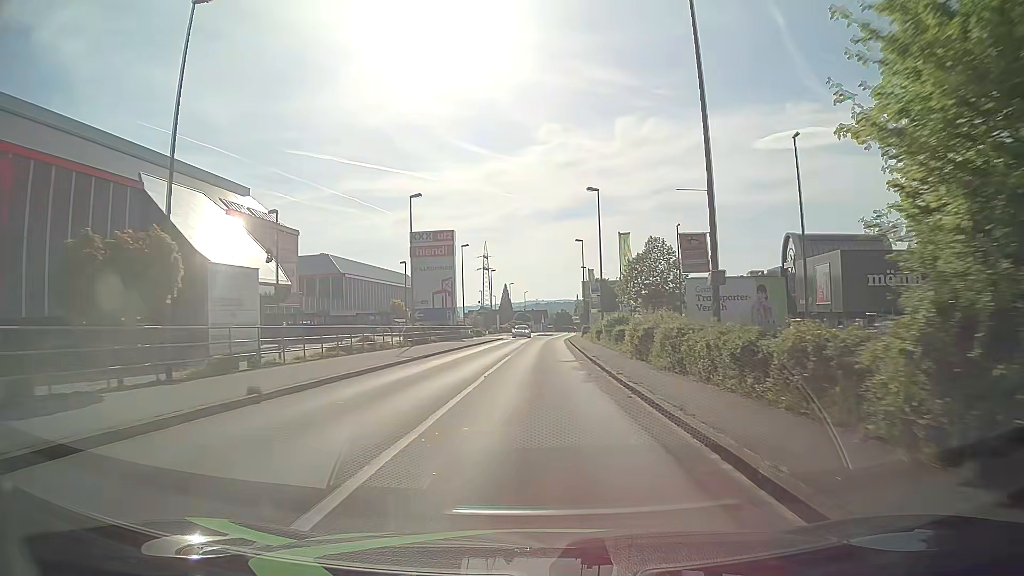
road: tertiary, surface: asphalt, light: Day
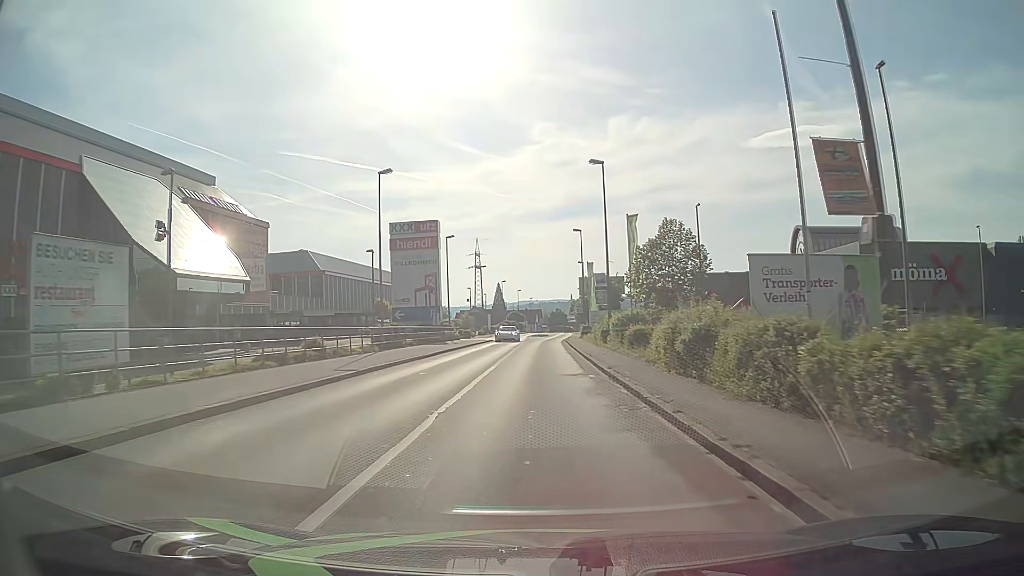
(+0.1, +7.5) m; +1°
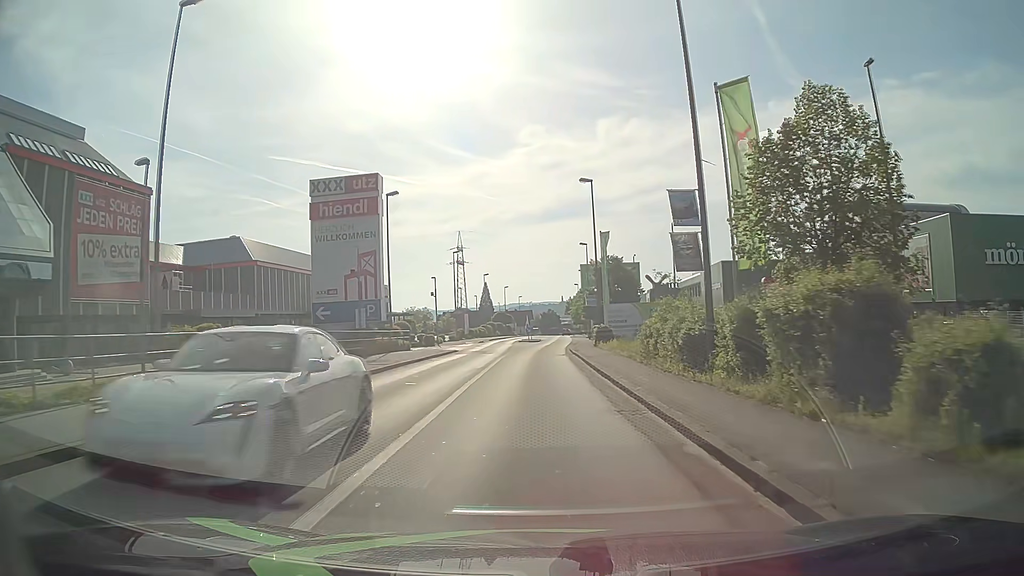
(+0.3, +22.7) m; 0°
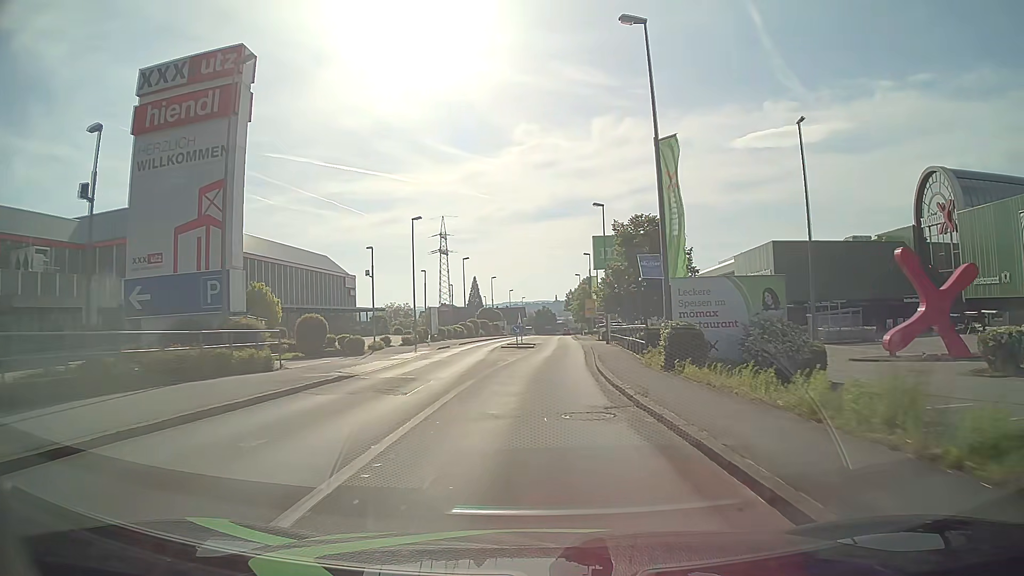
(+0.4, +22.7) m; +1°
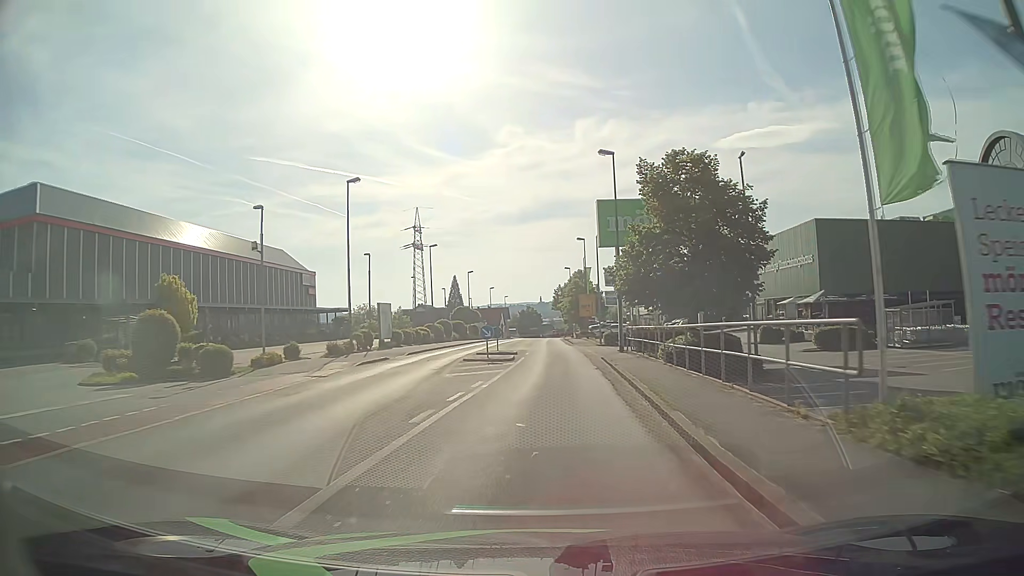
(+0.2, +15.2) m; +1°
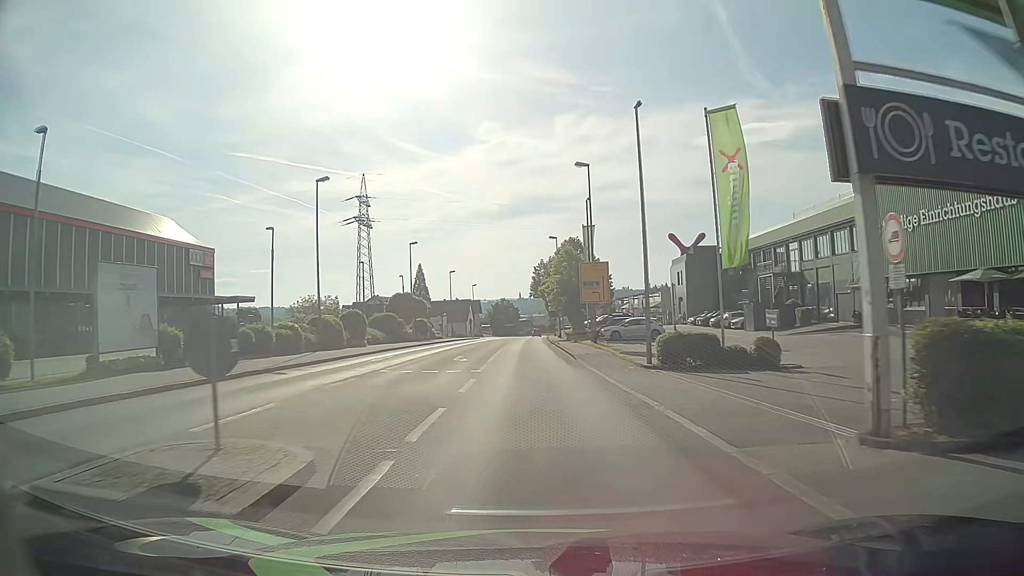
(+1.0, +30.4) m; +2°
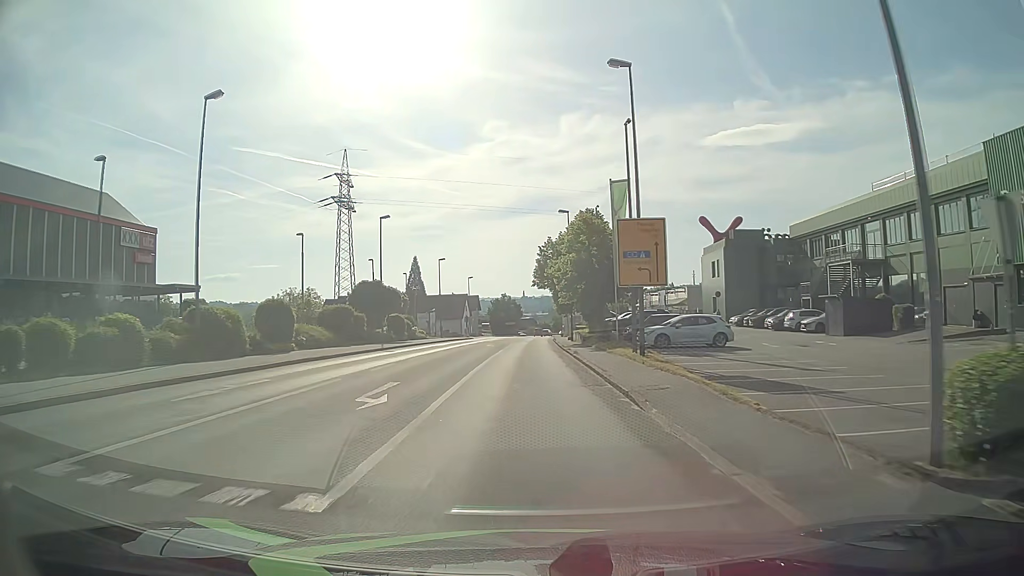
(-0.1, +15.3) m; 0°
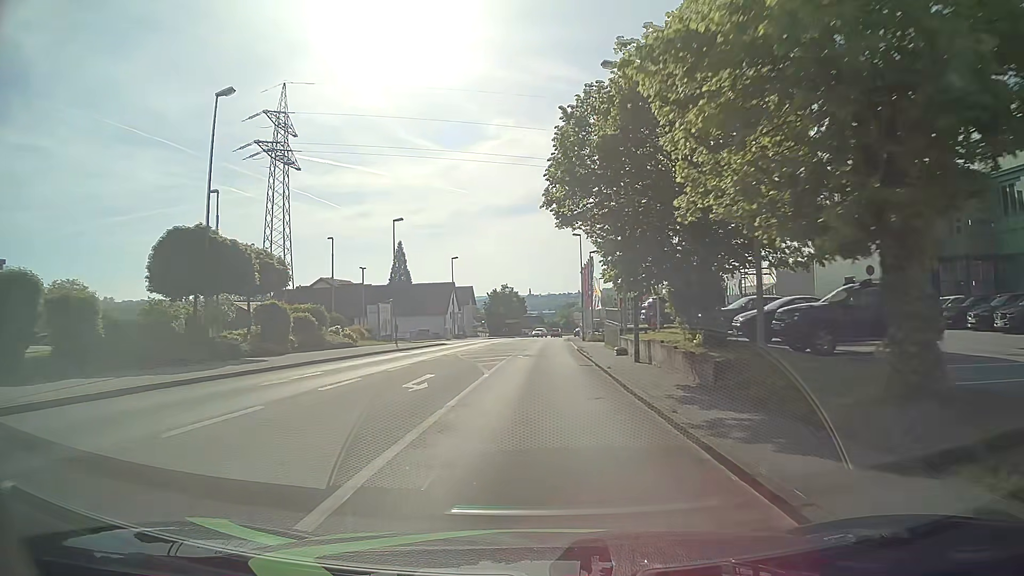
(-0.4, +30.5) m; -1°
(0, +10) (0, +20) (0, +30) (+1, +40) (+1, +50) (+2, +60) (+2, +70) (+2, +80) (+3, +90) (+4, +100) m
